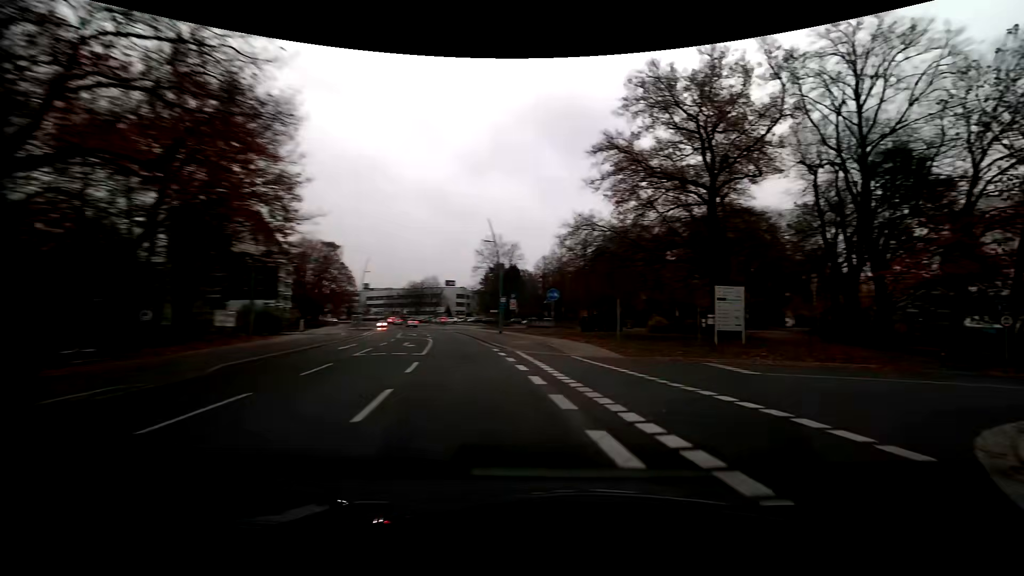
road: tertiary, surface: asphalt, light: Day
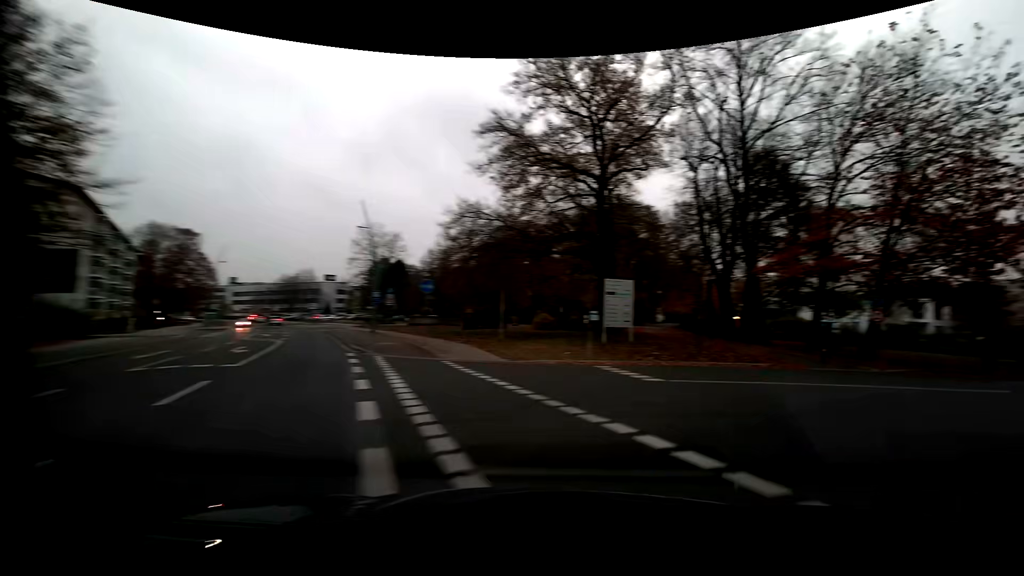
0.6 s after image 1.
(+0.4, +3.8) m; +12°
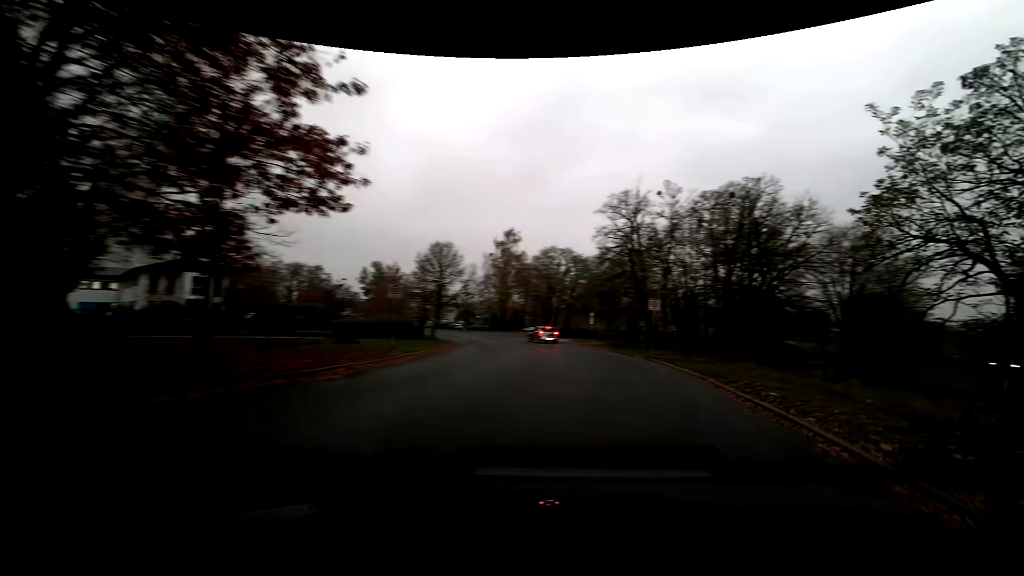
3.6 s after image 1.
(+9.8, +12.4) m; +71°
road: residential
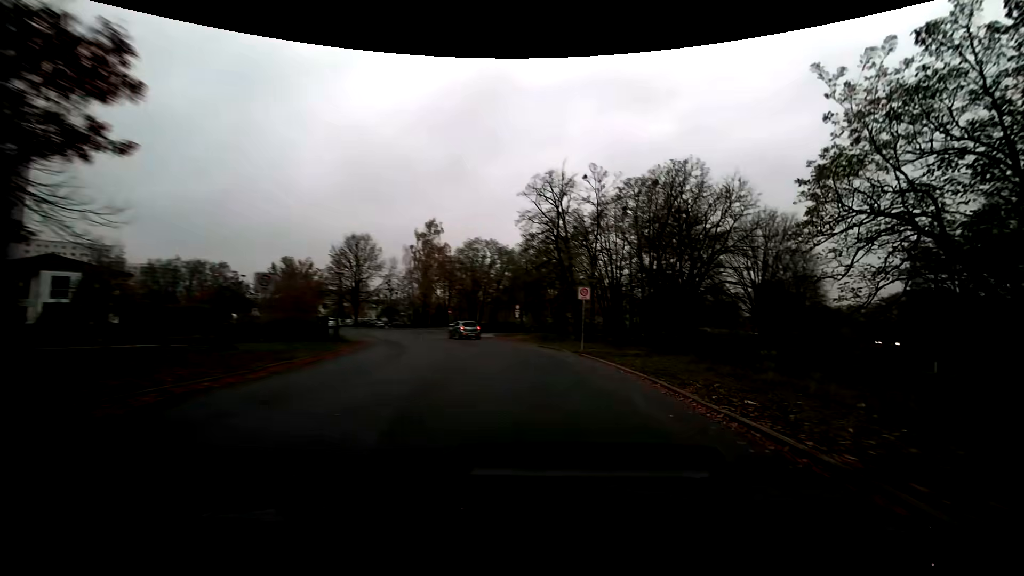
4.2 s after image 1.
(+0.3, +3.9) m; +7°
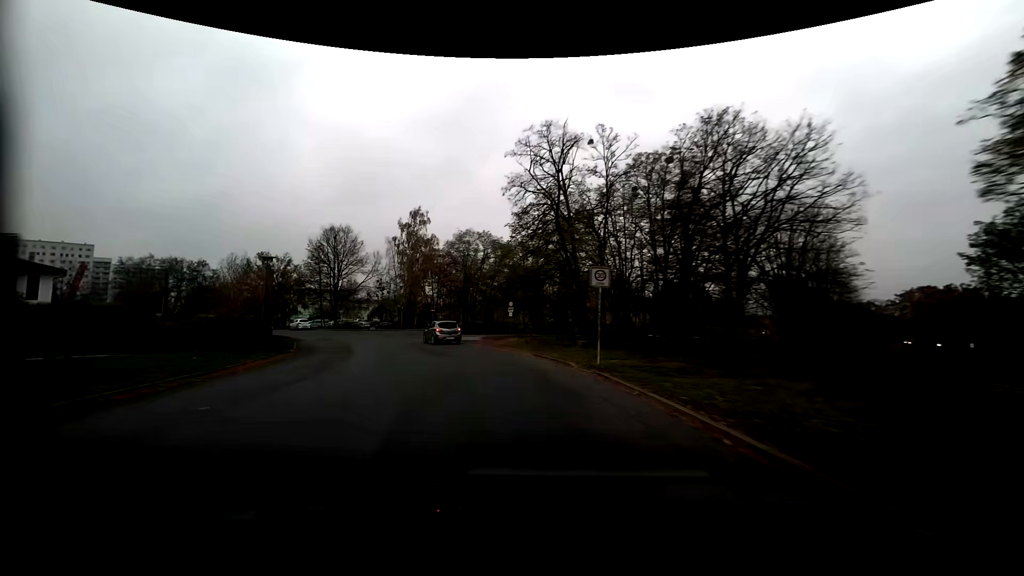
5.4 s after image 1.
(+0.1, +8.4) m; -1°
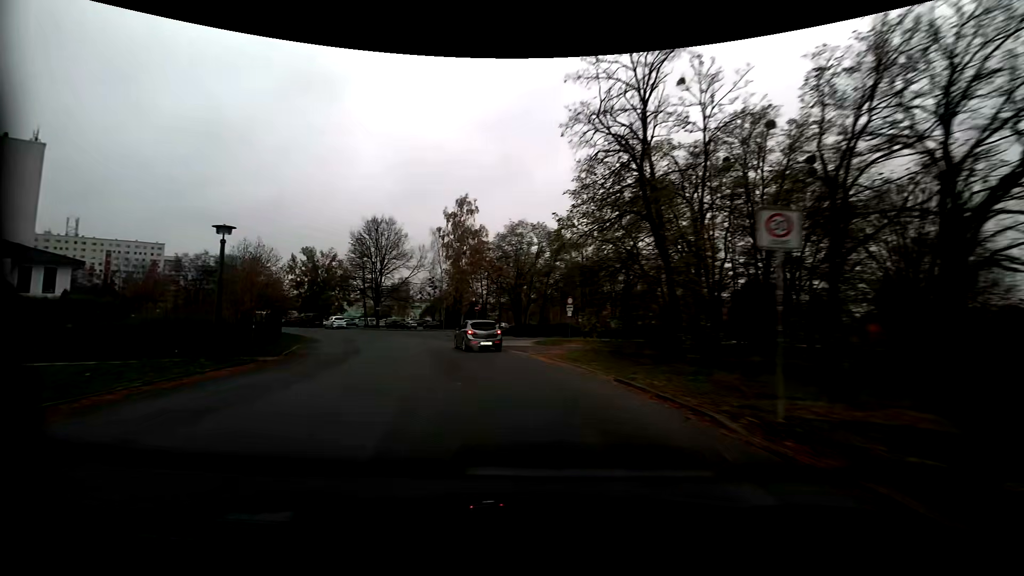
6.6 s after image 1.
(-0.4, +8.5) m; -6°
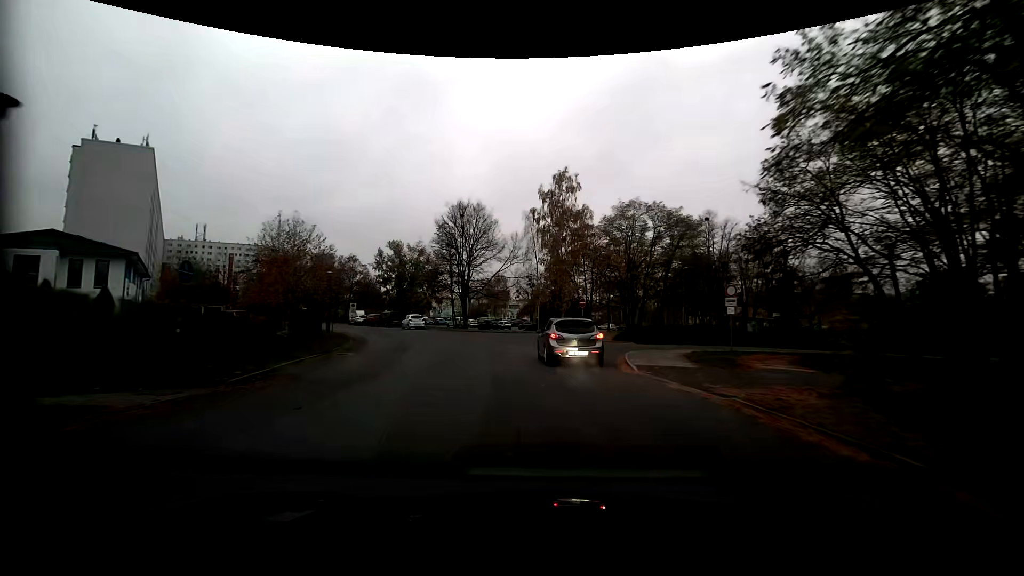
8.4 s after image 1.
(-1.4, +11.5) m; -11°
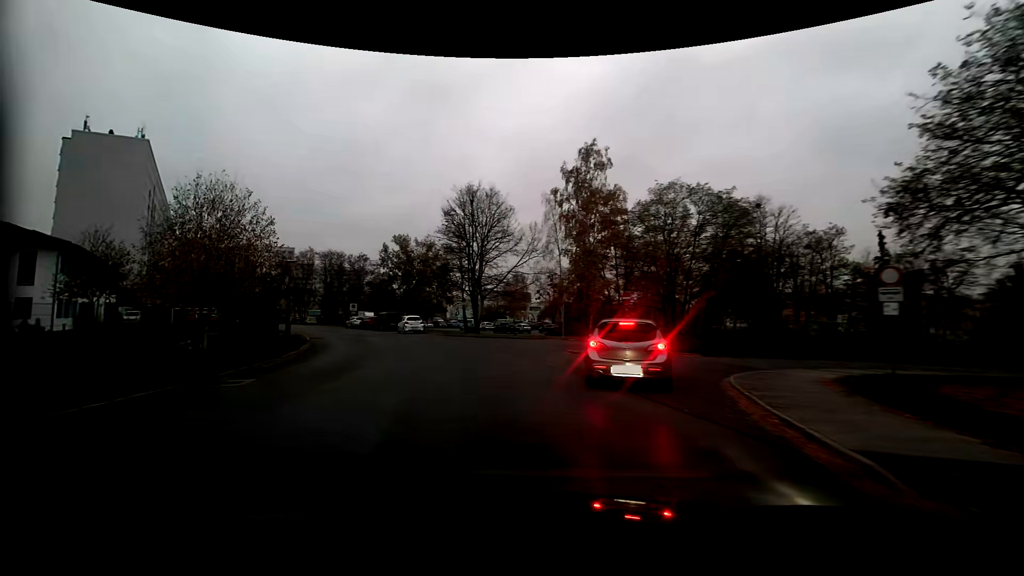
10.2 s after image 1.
(-0.1, +9.0) m; -4°
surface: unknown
